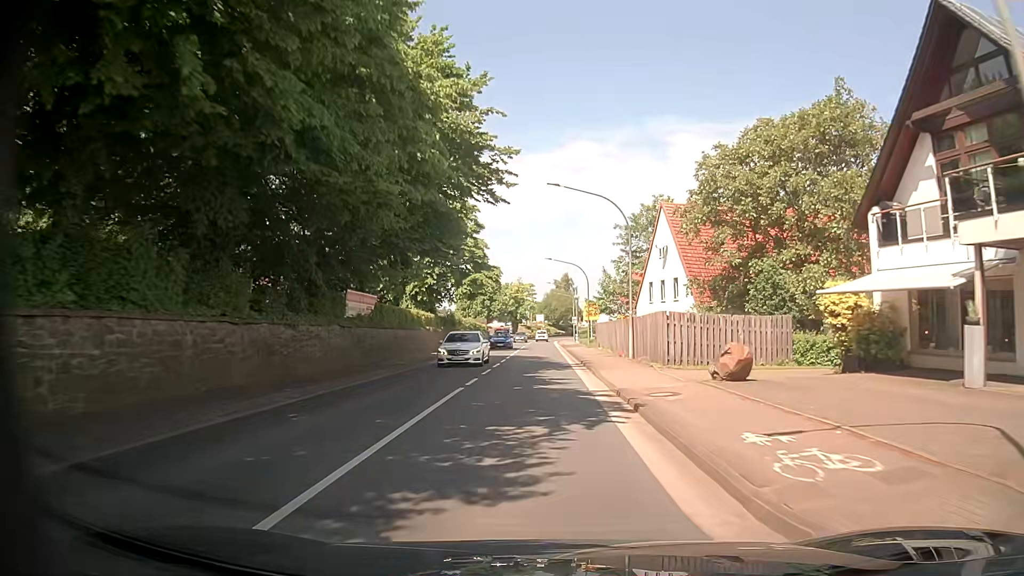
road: primary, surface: asphalt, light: Day
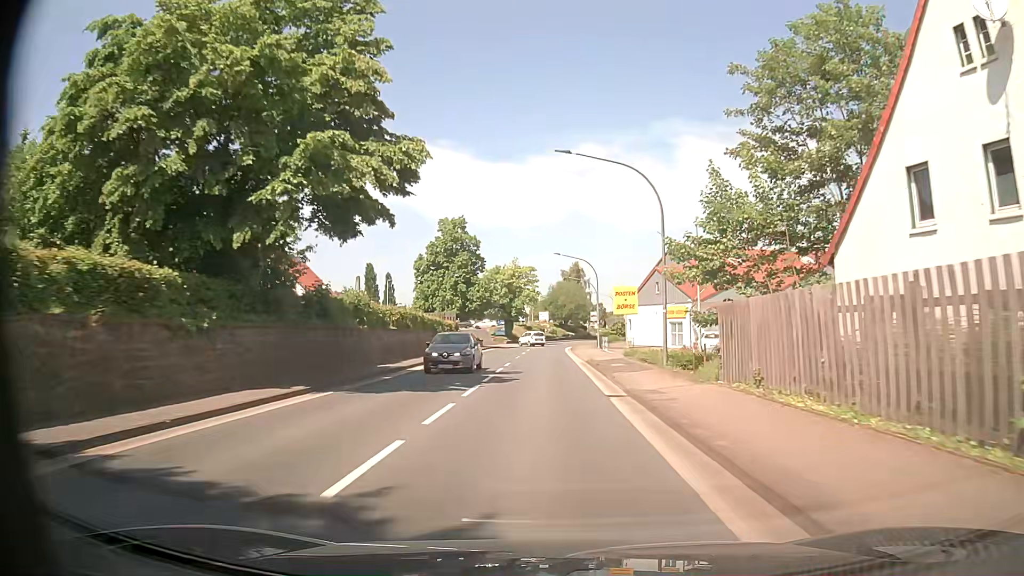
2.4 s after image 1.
(-0.4, +35.0) m; -1°
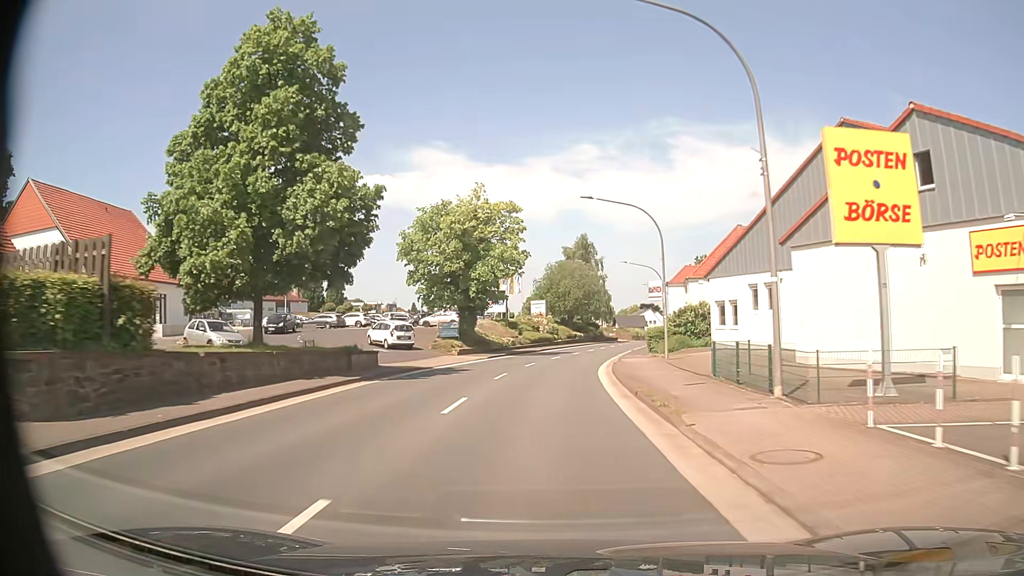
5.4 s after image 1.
(+0.3, +44.6) m; 0°
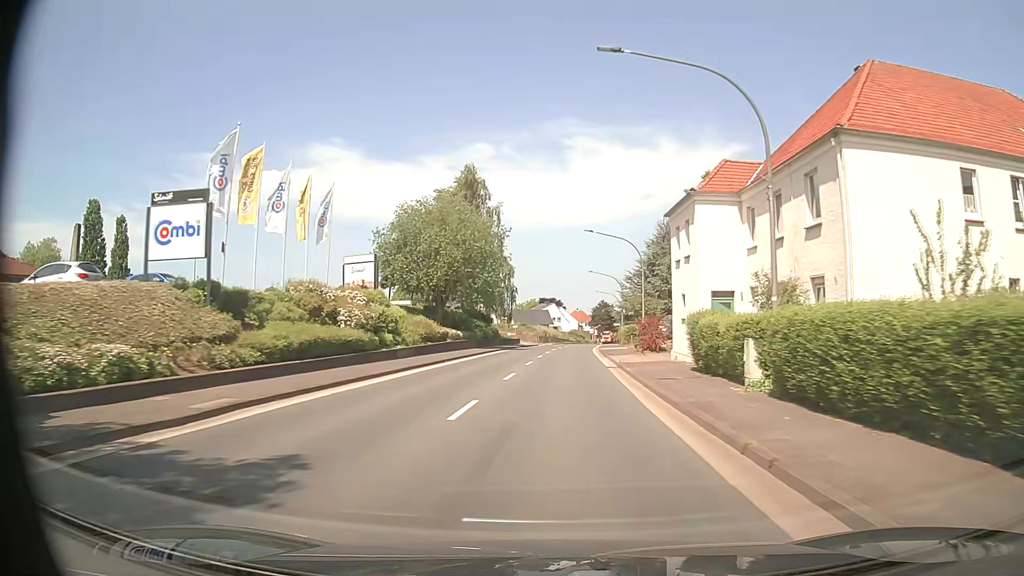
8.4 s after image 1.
(+2.9, +45.7) m; +9°
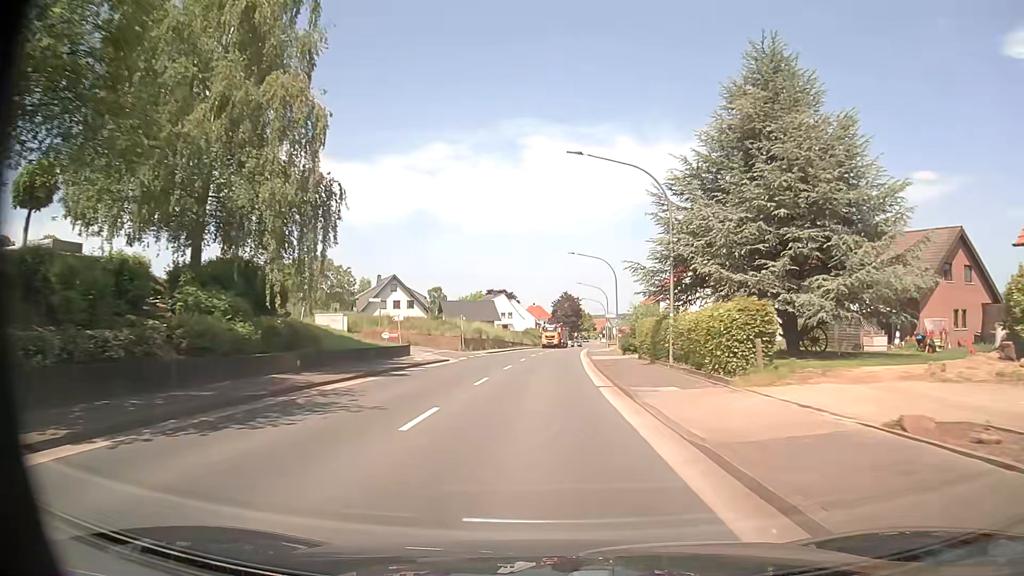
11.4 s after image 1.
(+1.9, +46.5) m; +4°
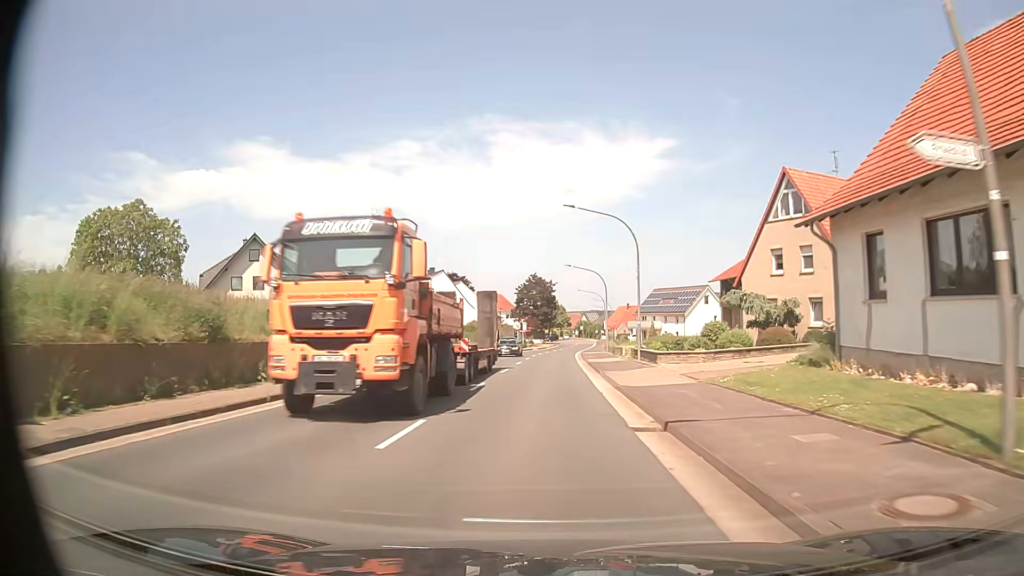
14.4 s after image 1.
(+1.0, +46.7) m; +3°
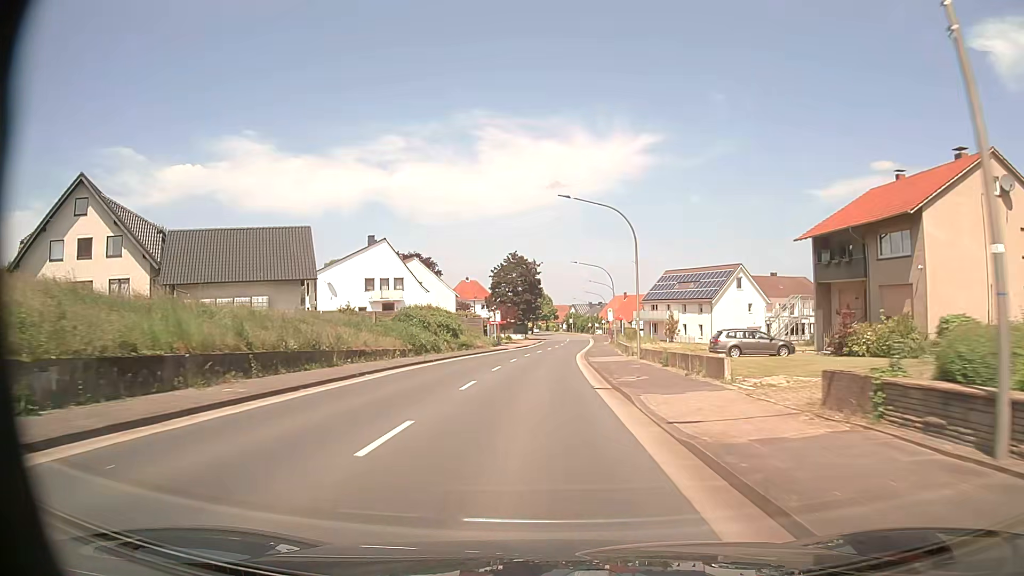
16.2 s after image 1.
(+0.2, +28.1) m; +1°
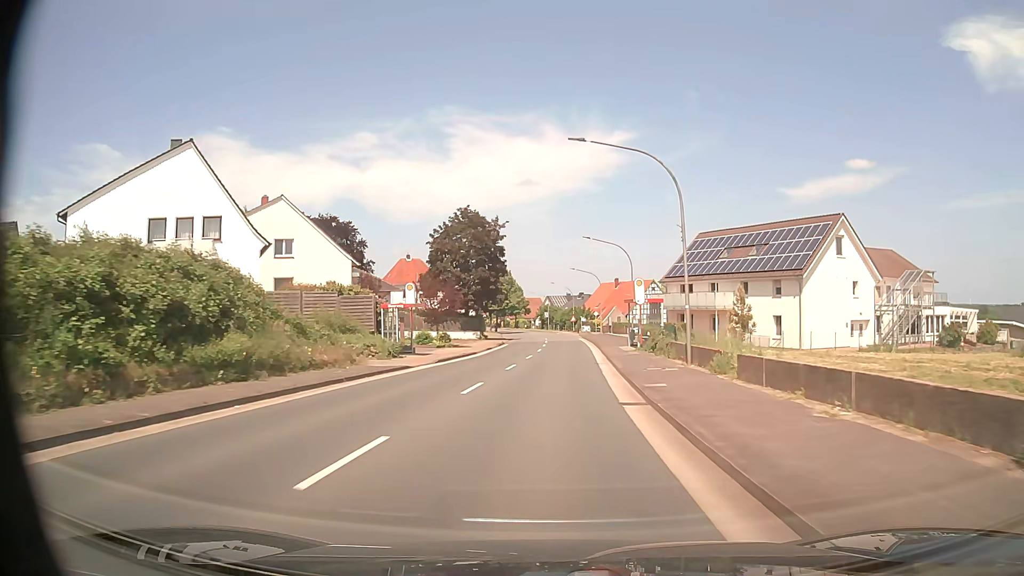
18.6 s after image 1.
(+0.4, +38.0) m; +2°
(0, +10) (0, +20) (+1, +30) (+1, +40) (+2, +50) (+2, +60) (+2, +70) (+2, +80) (+1, +90) (0, +100) m
